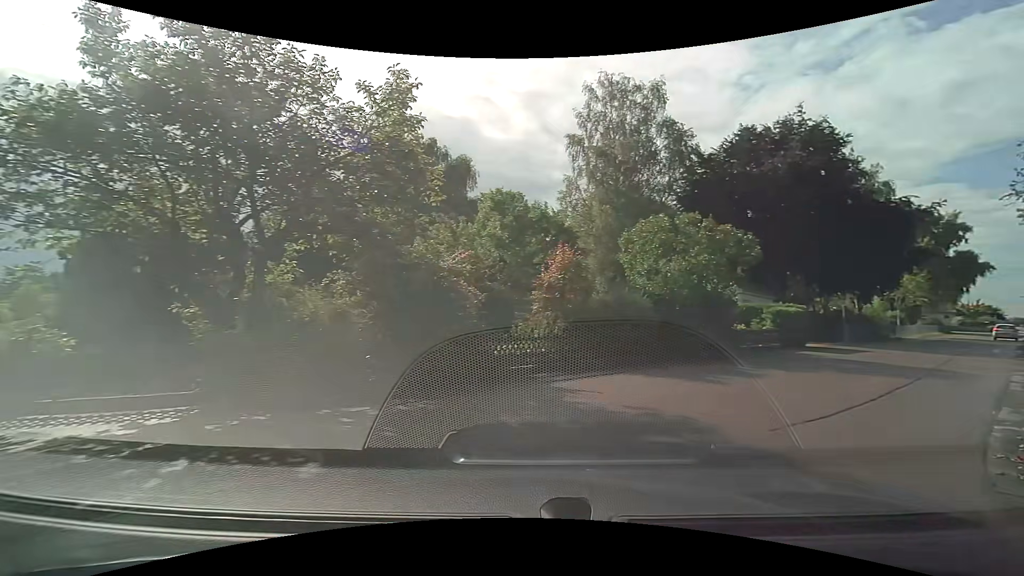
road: residential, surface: asphalt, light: Day
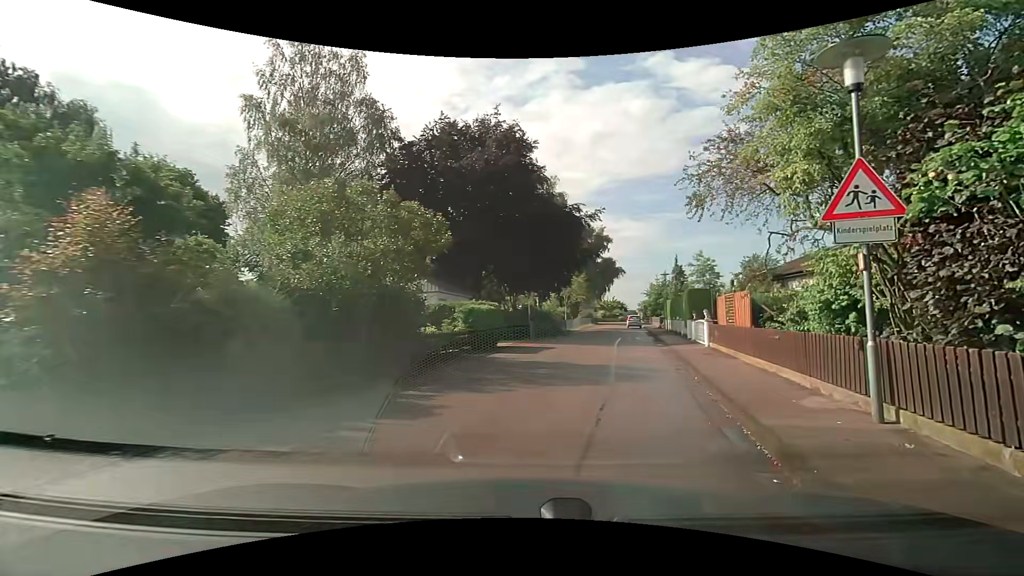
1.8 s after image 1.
(+1.9, +4.9) m; +37°
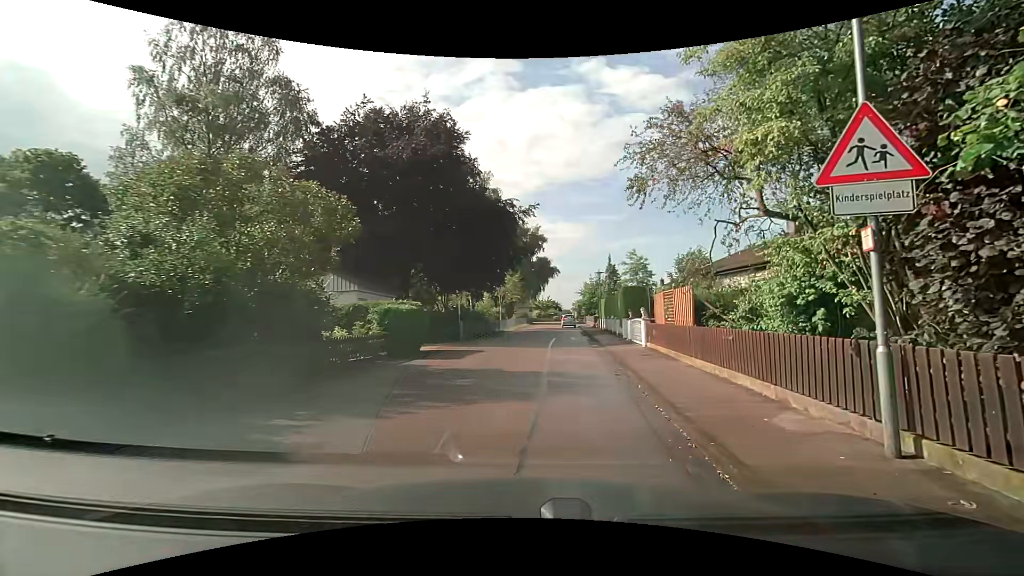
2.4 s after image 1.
(+0.1, +1.9) m; +5°
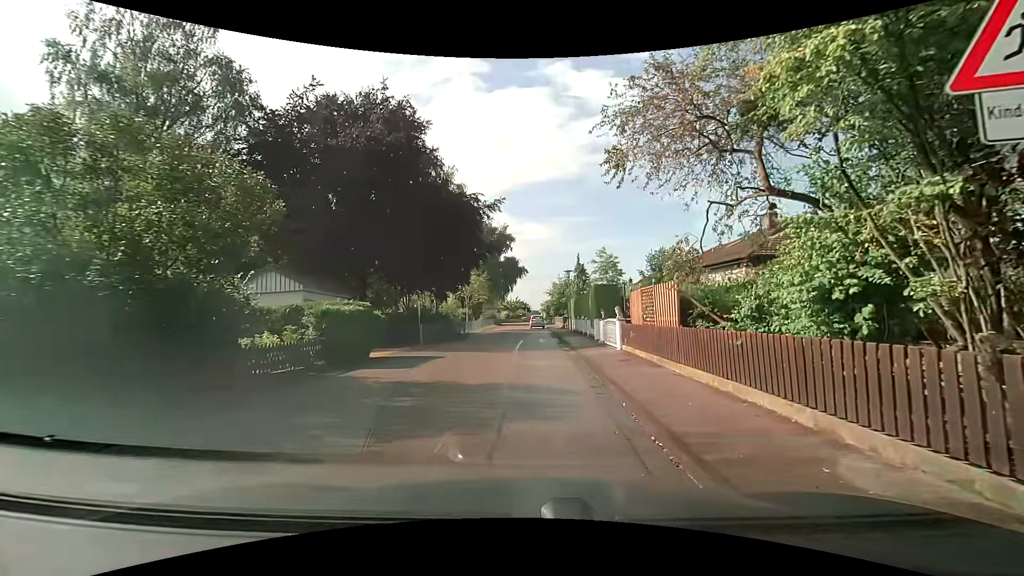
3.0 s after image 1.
(+0.1, +2.1) m; +5°
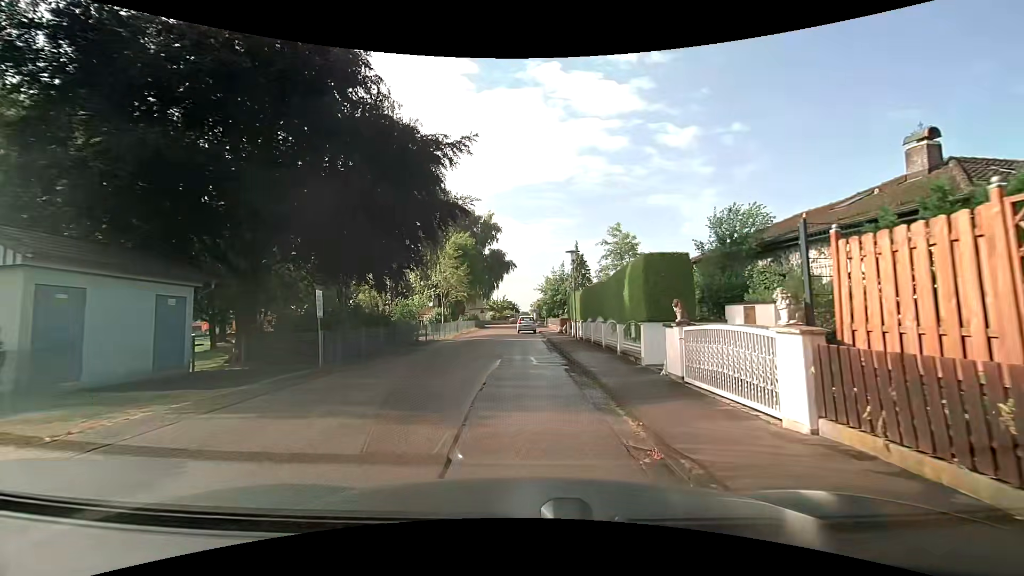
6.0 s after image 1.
(+0.3, +12.3) m; +2°
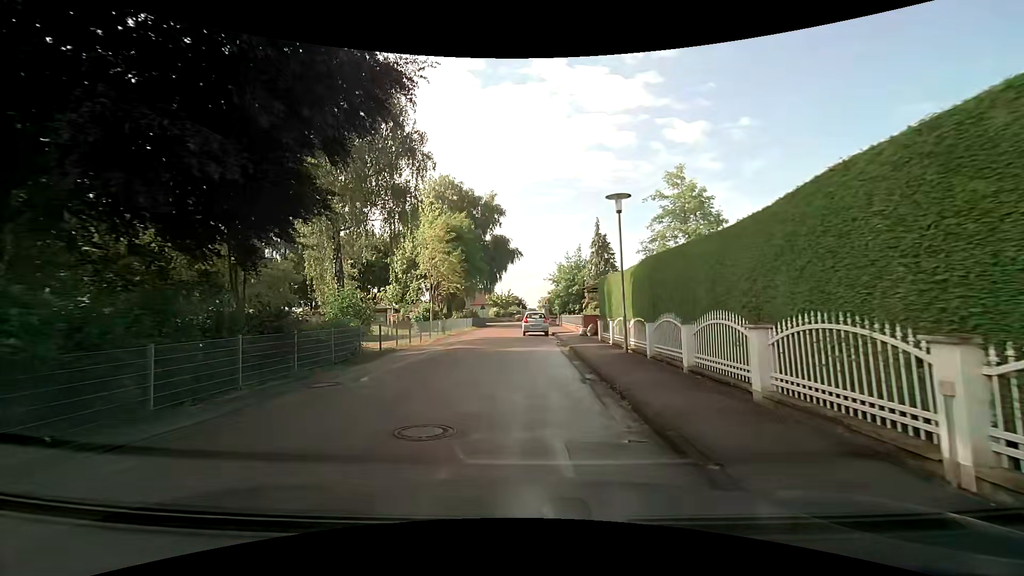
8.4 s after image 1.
(-0.2, +11.6) m; -2°
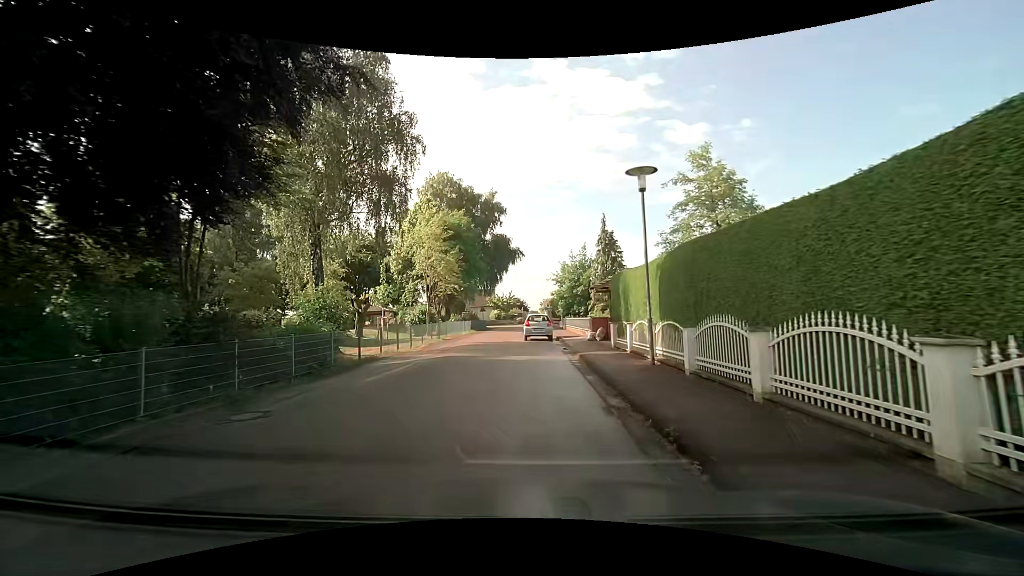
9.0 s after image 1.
(0.0, +2.8) m; -1°
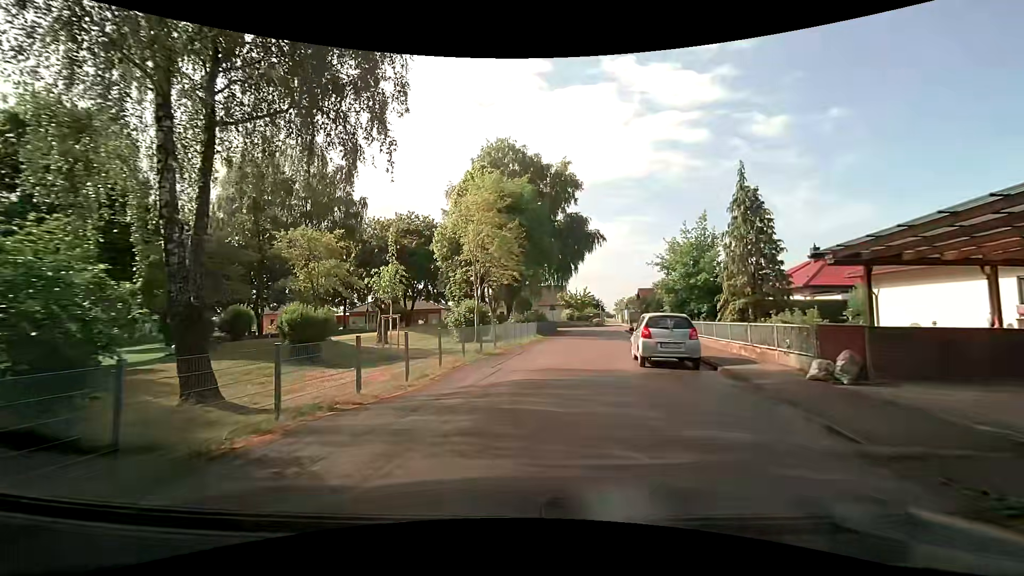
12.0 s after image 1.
(-0.7, +13.7) m; -7°
